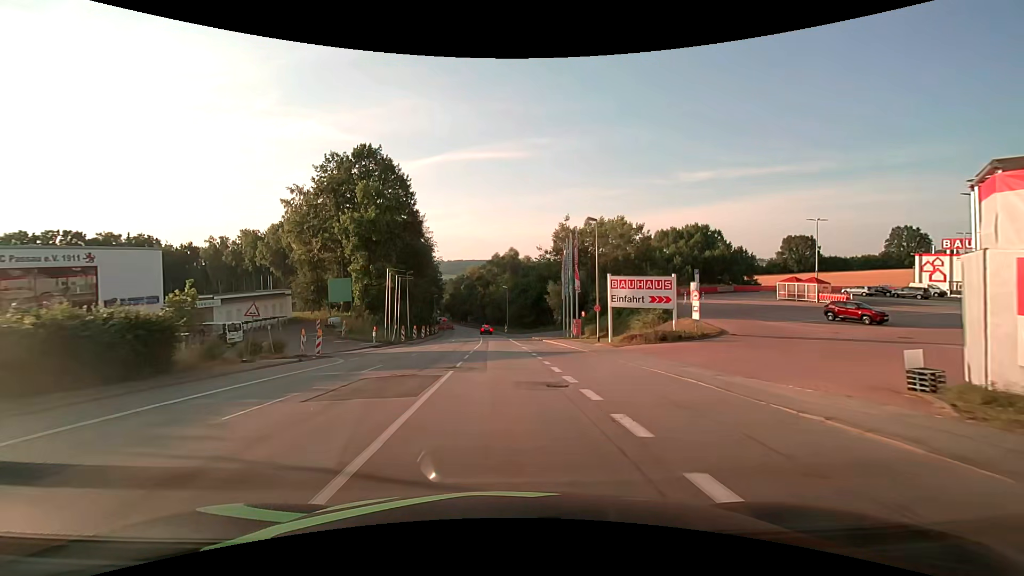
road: tertiary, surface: asphalt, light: Day
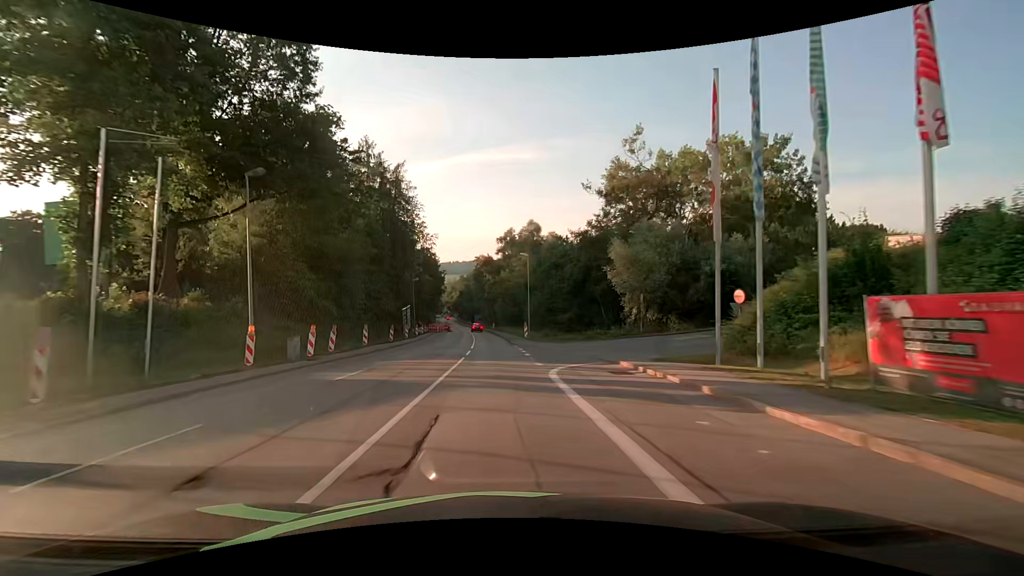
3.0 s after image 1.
(-0.4, +39.5) m; -2°
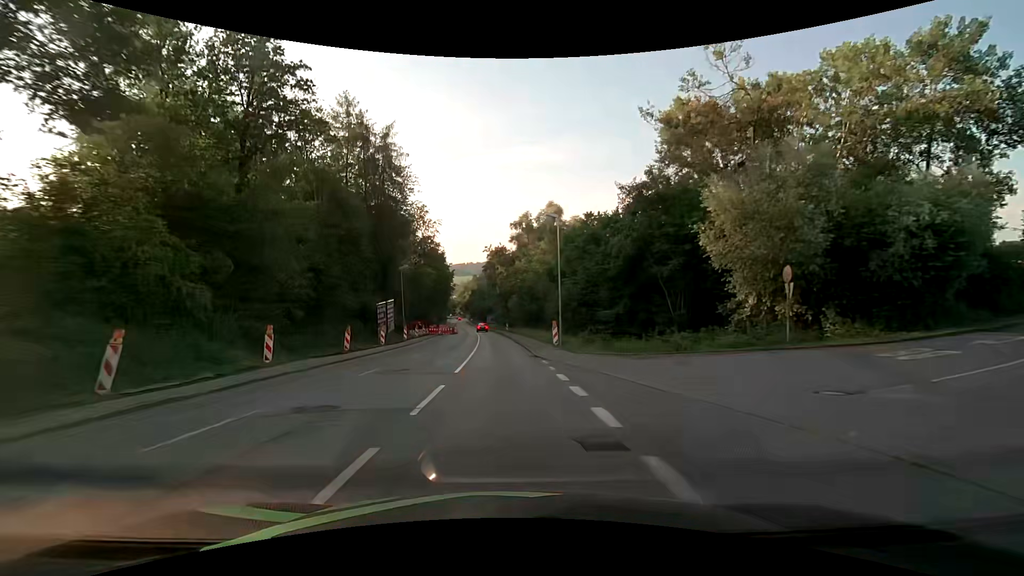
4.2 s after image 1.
(-0.2, +16.8) m; -2°
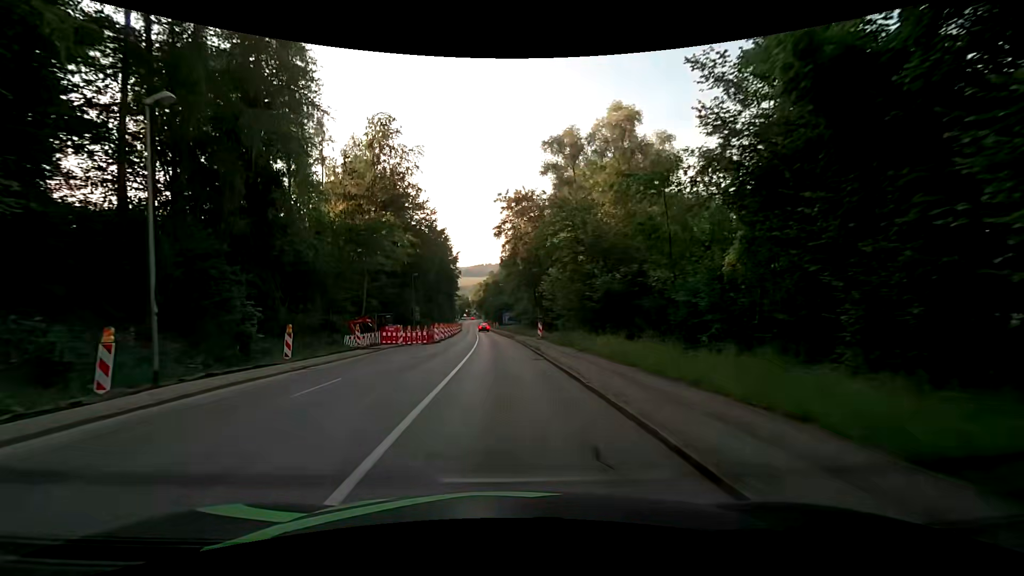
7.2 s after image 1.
(-0.9, +40.8) m; -2°
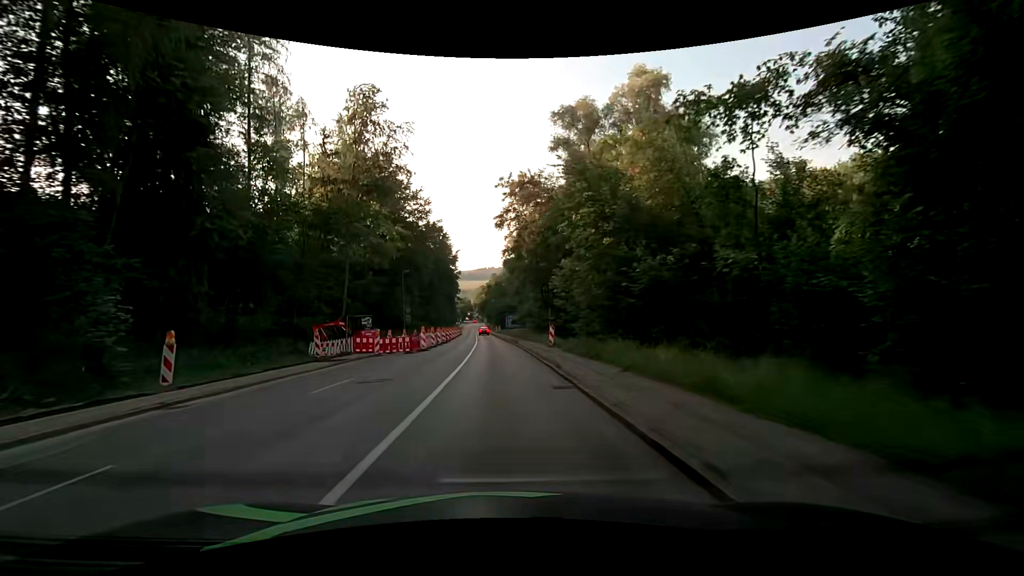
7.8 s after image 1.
(0.0, +7.8) m; -1°
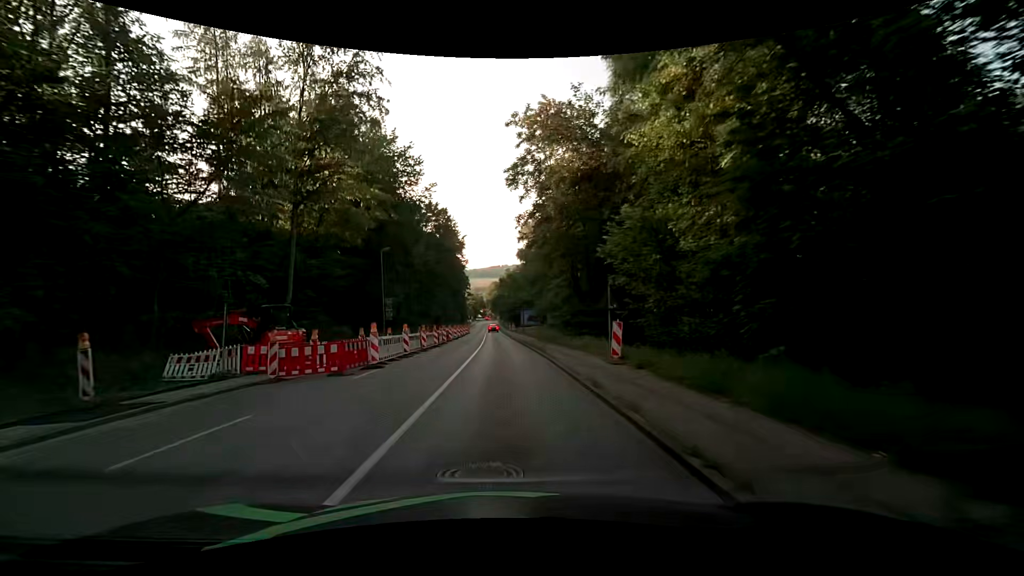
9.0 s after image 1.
(-0.1, +15.1) m; -2°
(0, +10) (0, +20) (0, +30) (-1, +40) (-1, +50) (-1, +60) (-2, +70) (-2, +80) (-2, +90) (-3, +100) m
